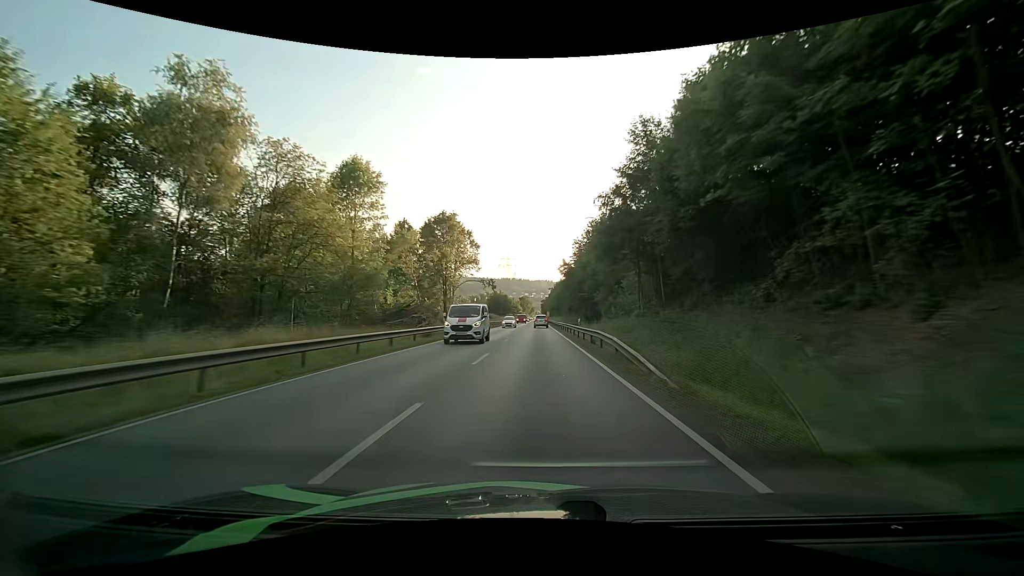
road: primary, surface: asphalt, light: Day
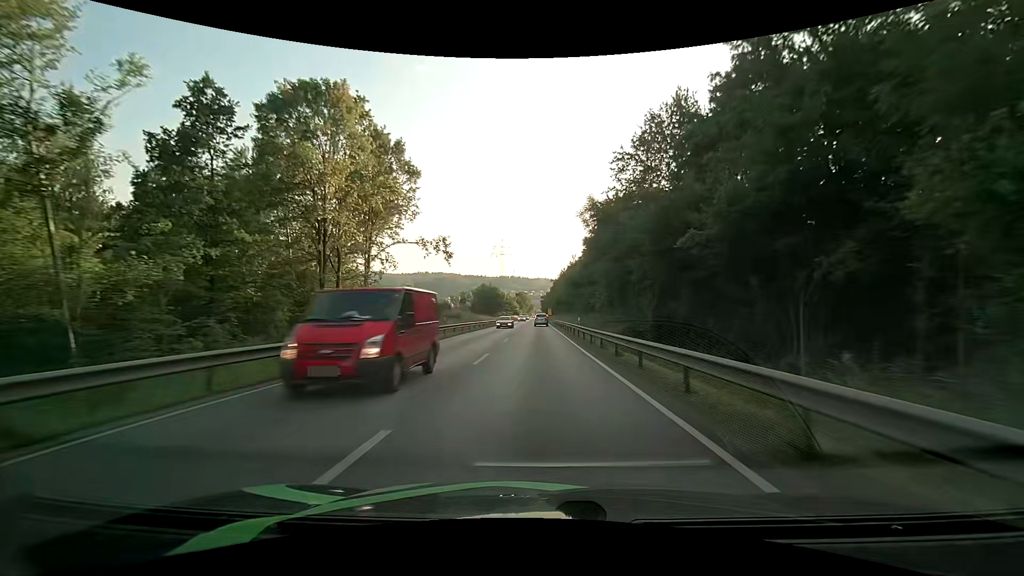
(0.0, +48.0) m; 0°
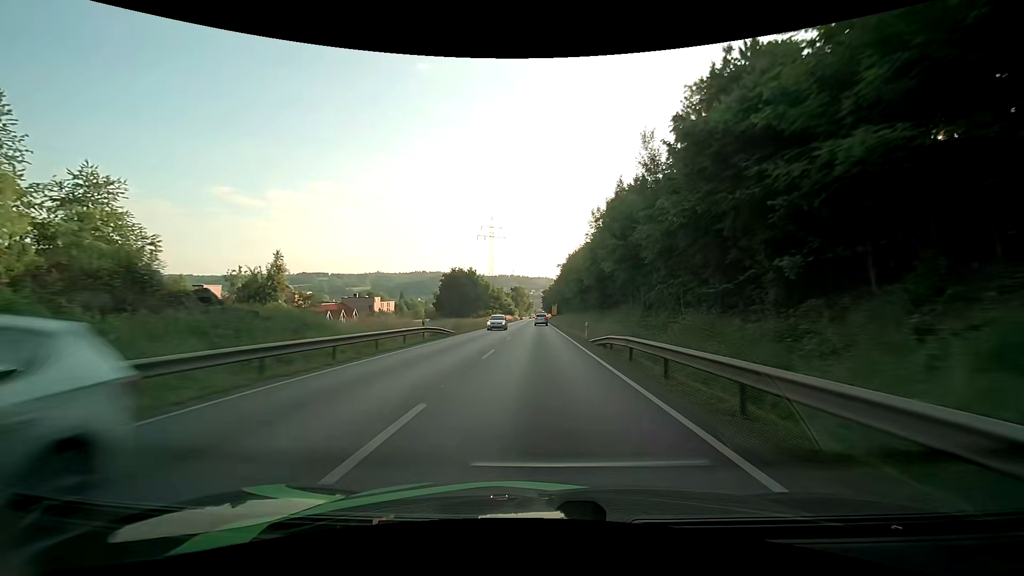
(-0.3, +58.5) m; 0°
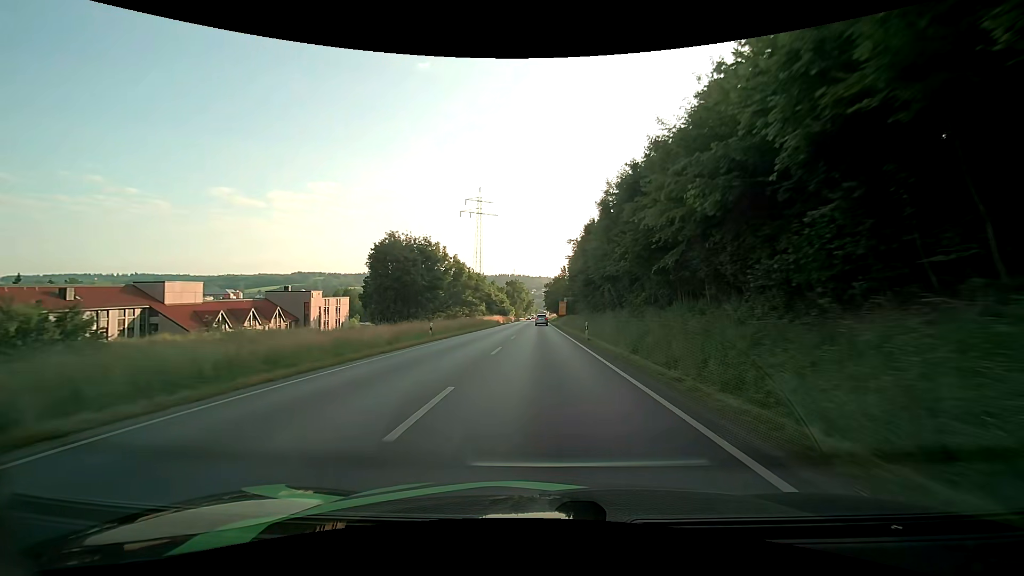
(-0.1, +46.3) m; 0°
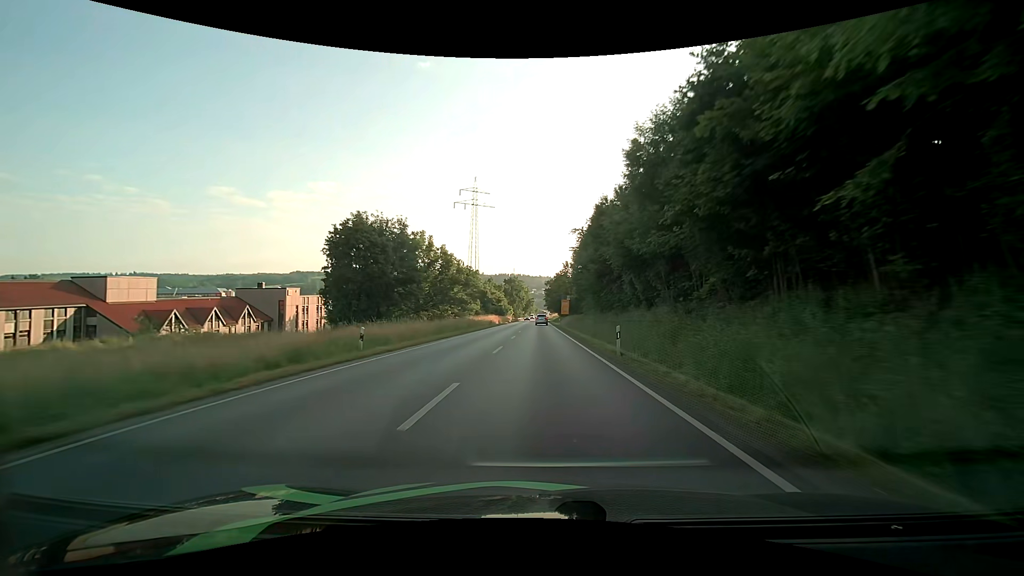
(+0.1, +11.5) m; 0°
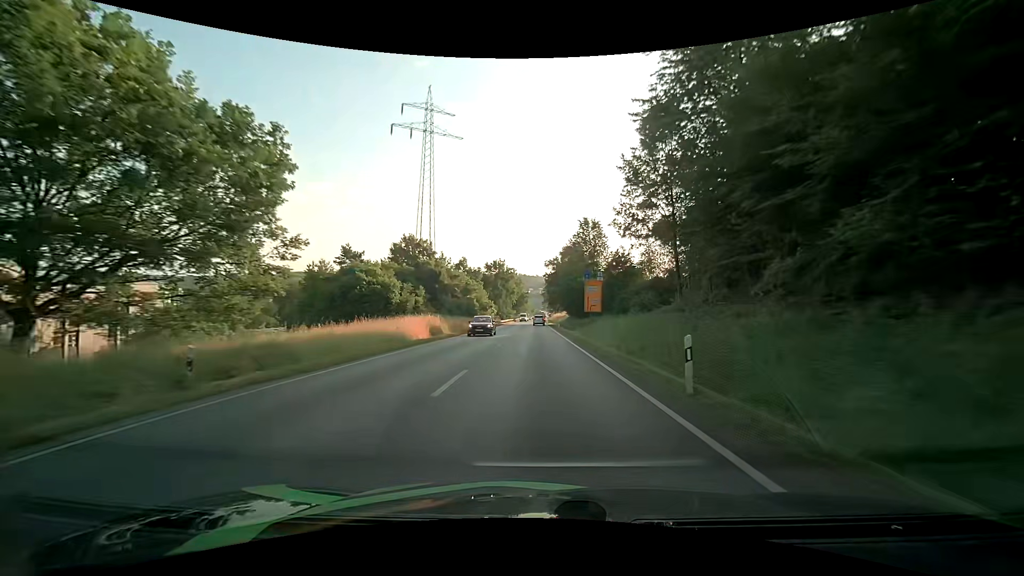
(+0.1, +57.8) m; 0°
